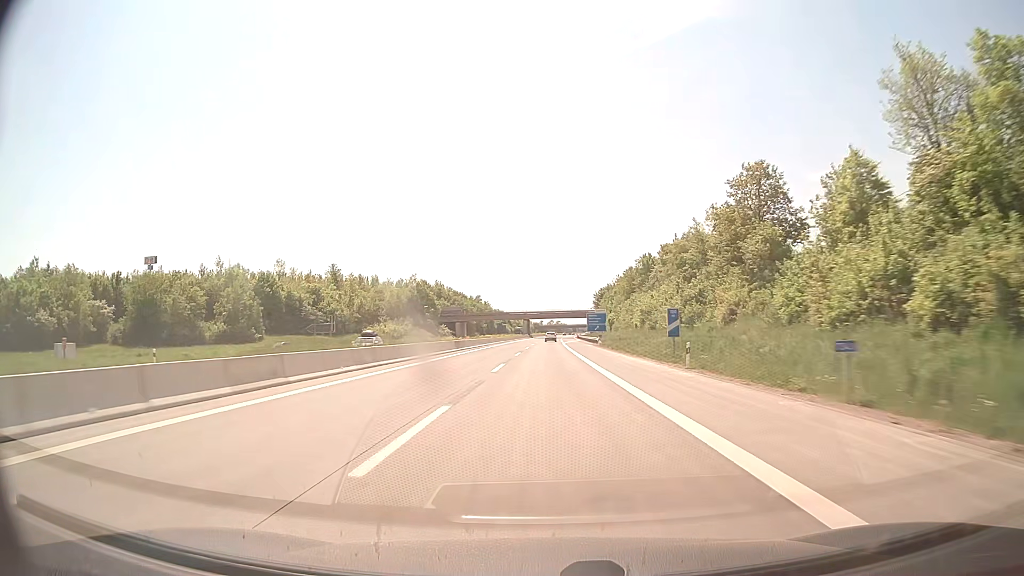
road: motorway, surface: concrete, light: Day
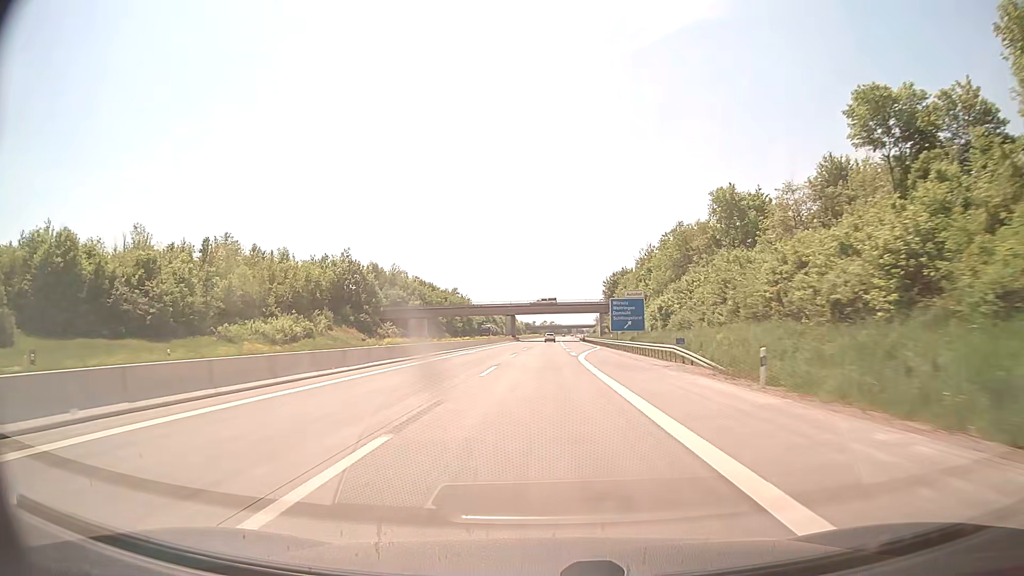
(+0.3, +59.4) m; +1°
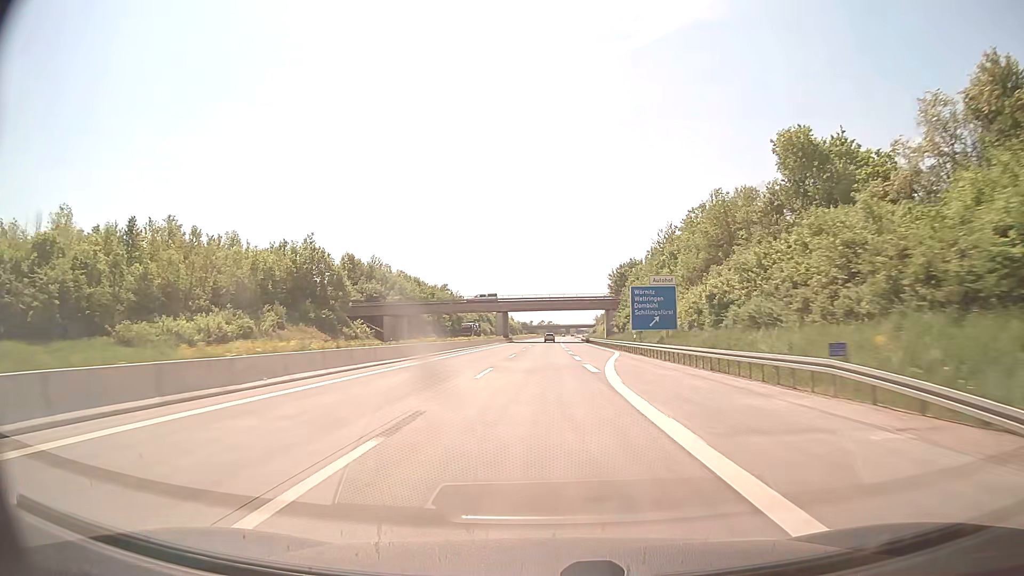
(0.0, +19.8) m; 0°
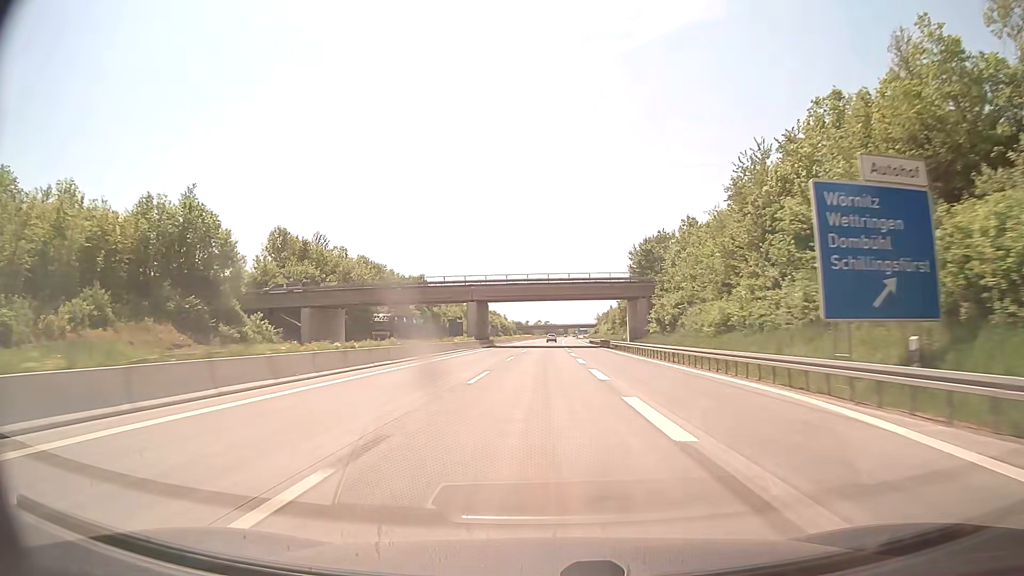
(+0.1, +39.6) m; 0°
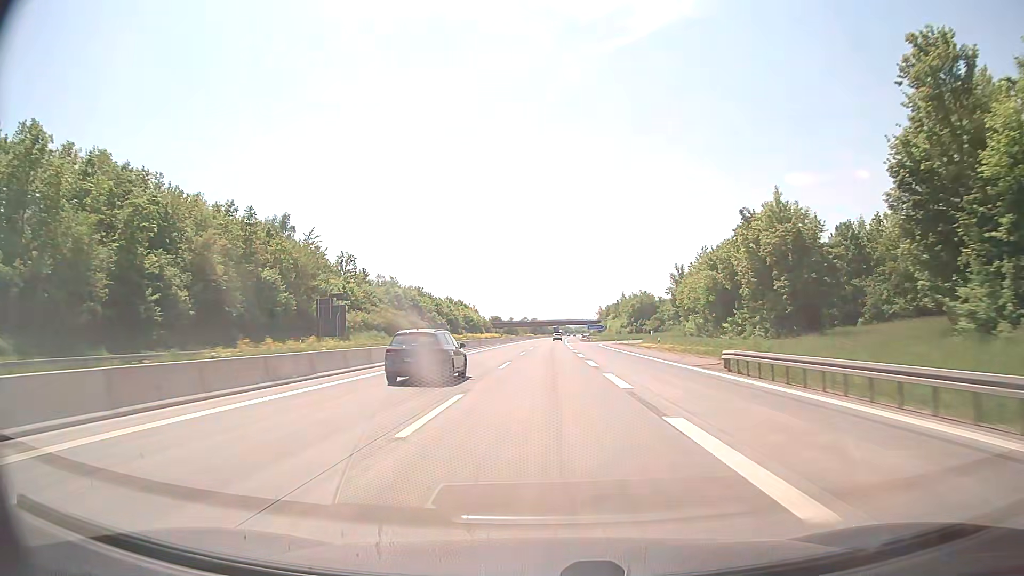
(+0.8, +99.1) m; +1°
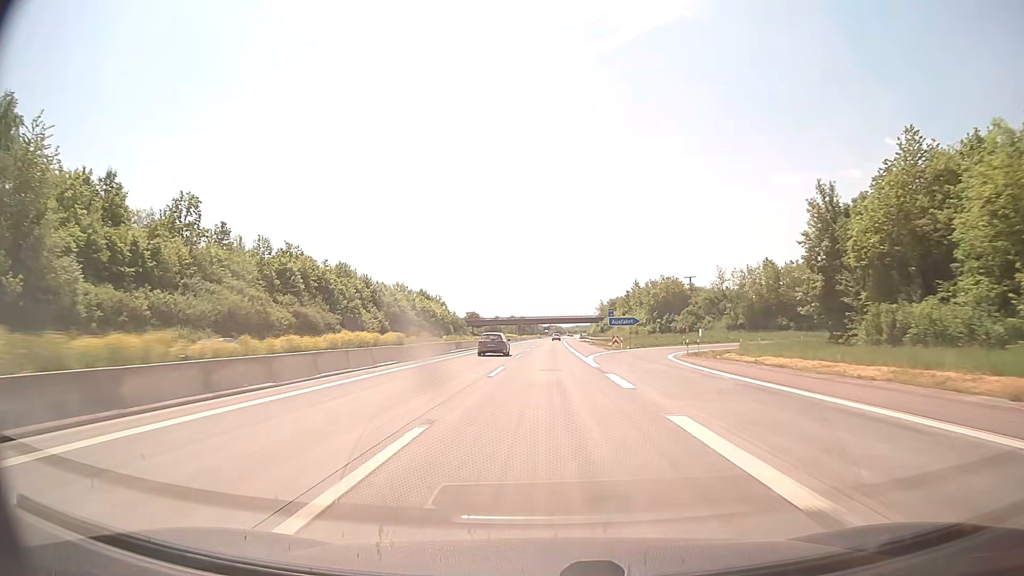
(+0.1, +59.5) m; 0°
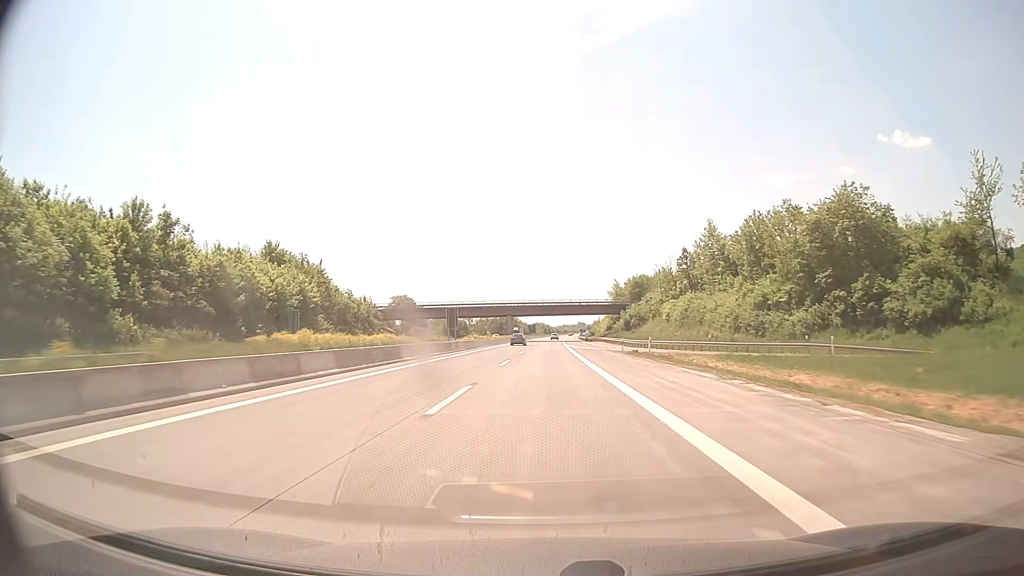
(+1.2, +99.2) m; +1°
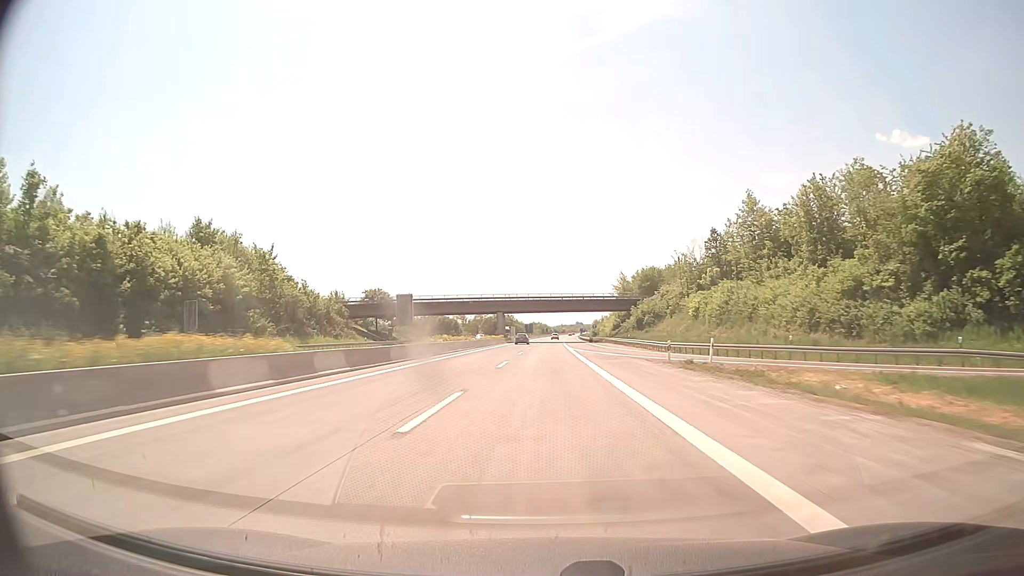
(0.0, +19.8) m; 0°
(0, +10) (0, +20) (0, +30) (0, +40) (0, +50) (0, +60) (+1, +70) (+1, +80) (+1, +90) (+1, +100) m
